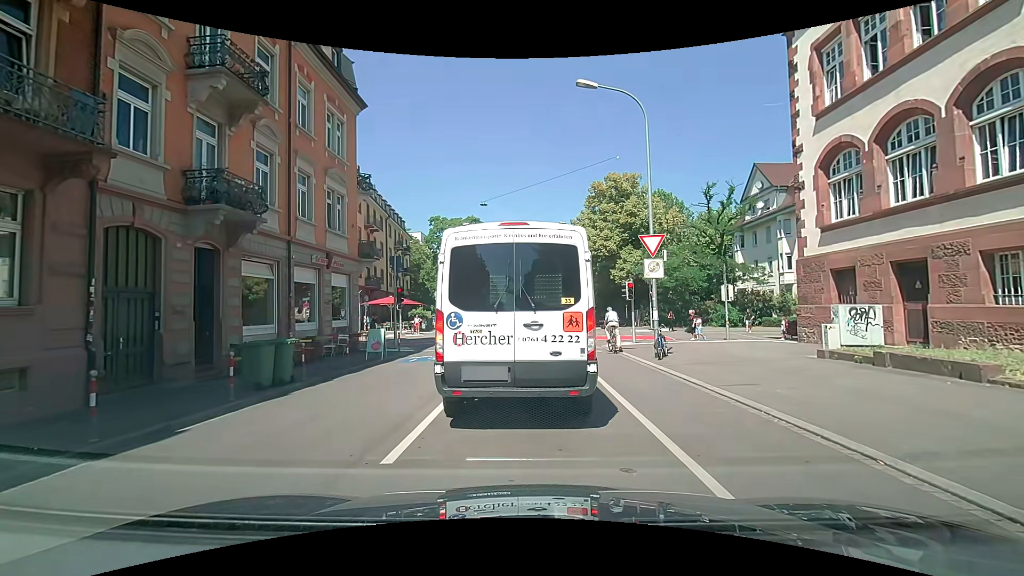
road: residential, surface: asphalt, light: Day
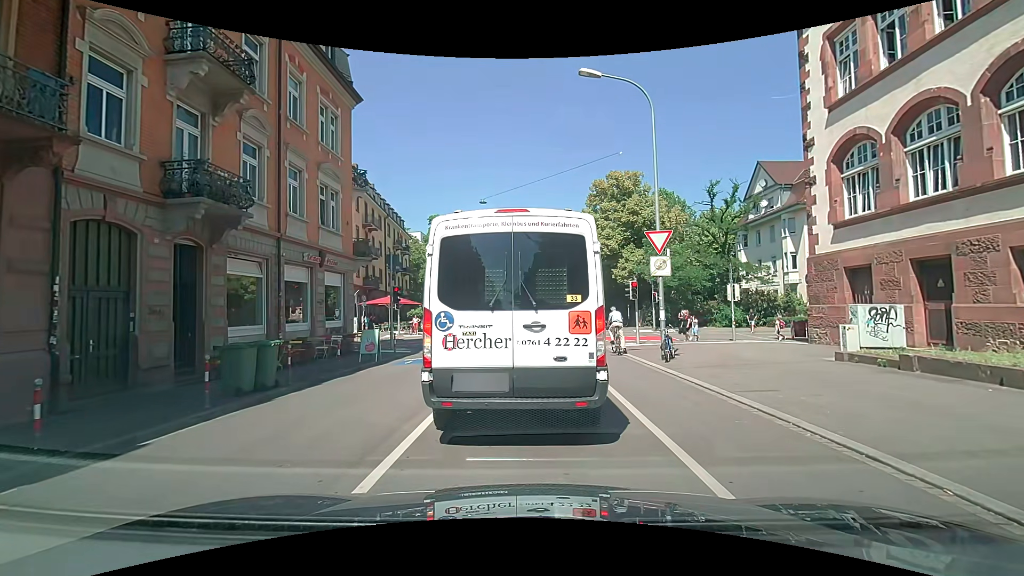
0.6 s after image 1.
(0.0, +0.7) m; 0°
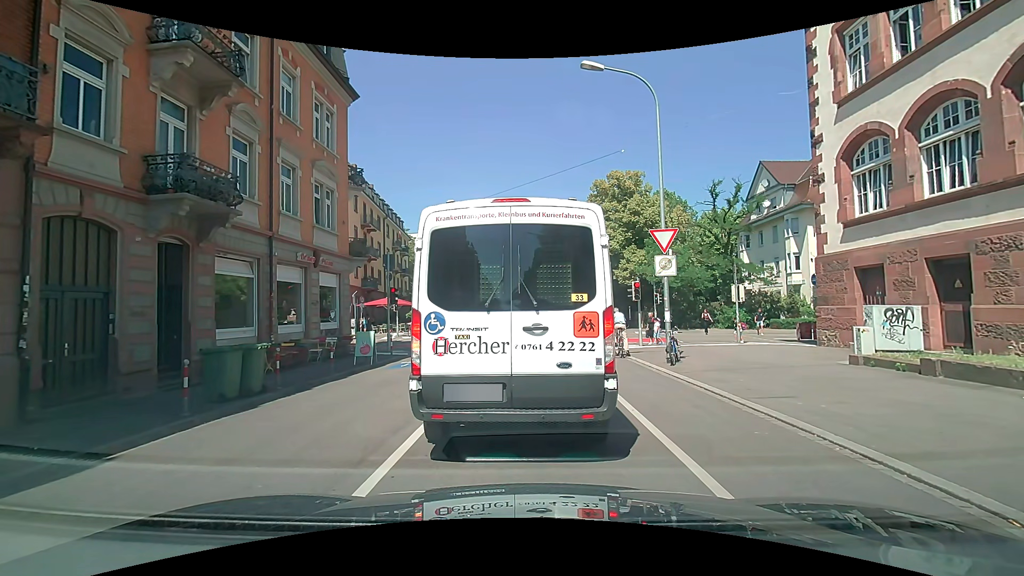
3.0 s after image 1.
(0.0, +0.6) m; 0°
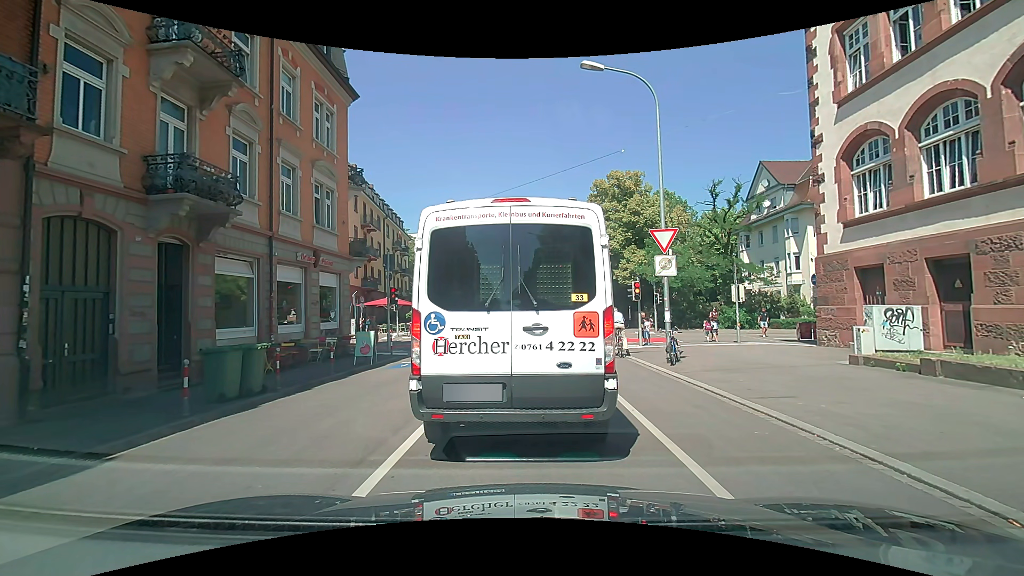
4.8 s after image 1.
(0.0, 0.0) m; 0°
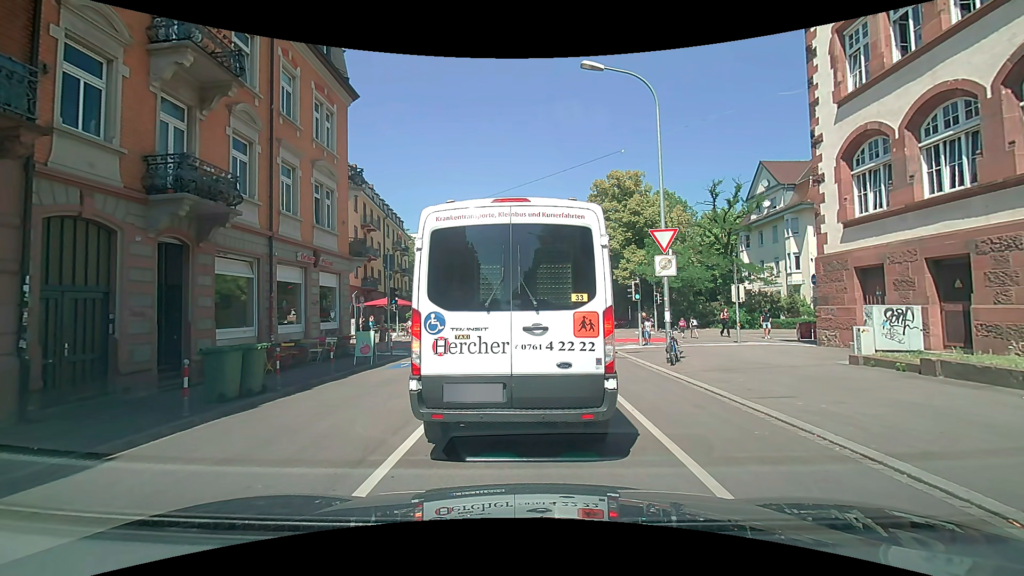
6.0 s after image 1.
(0.0, 0.0) m; 0°
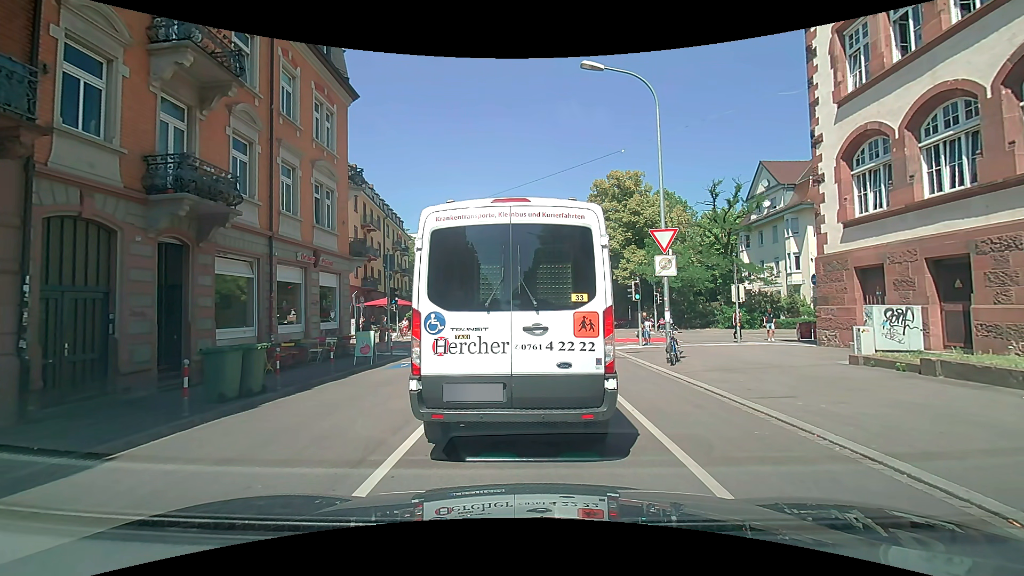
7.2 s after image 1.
(0.0, 0.0) m; 0°
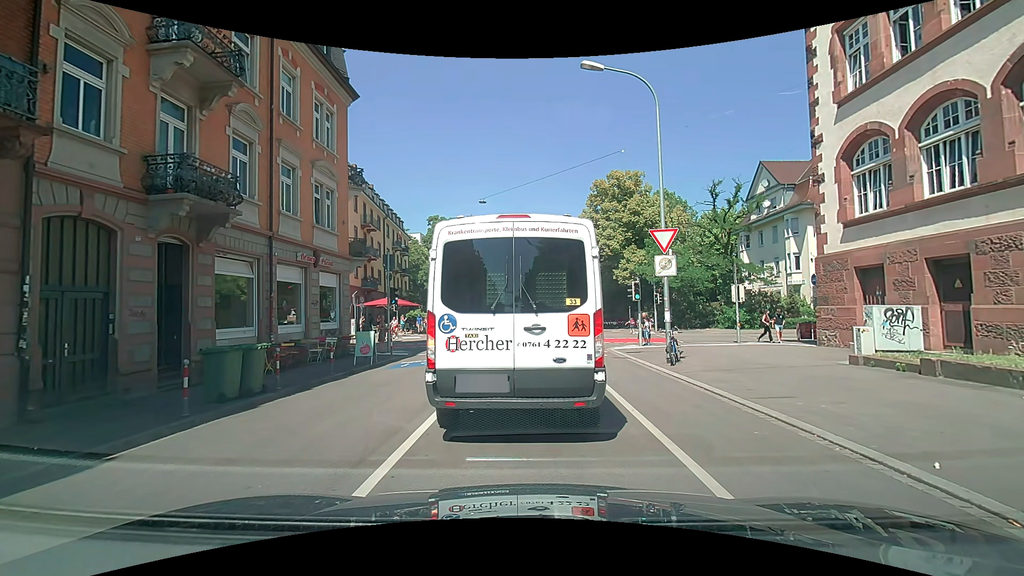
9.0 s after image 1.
(0.0, 0.0) m; 0°
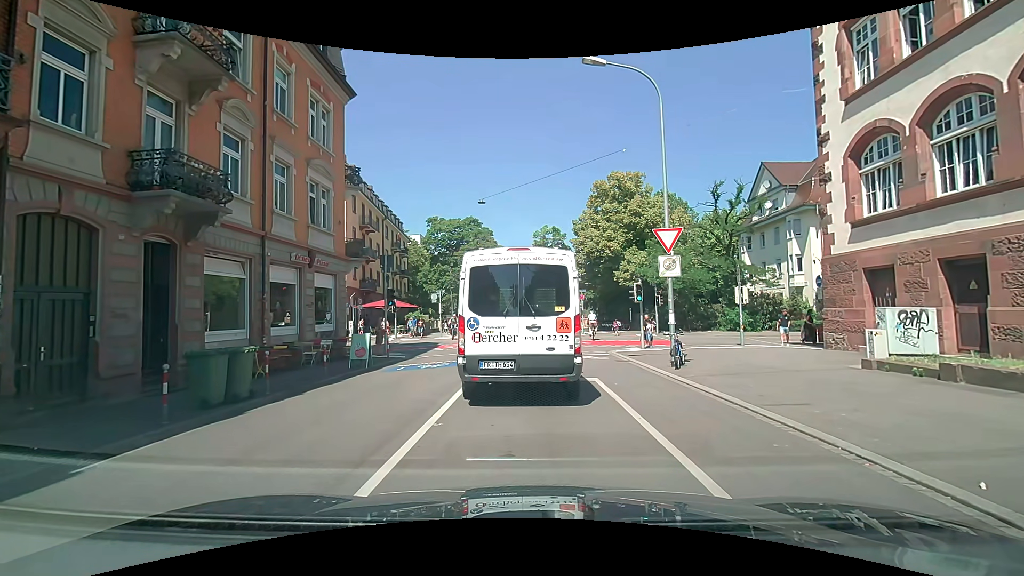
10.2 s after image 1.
(0.0, +0.5) m; 0°
